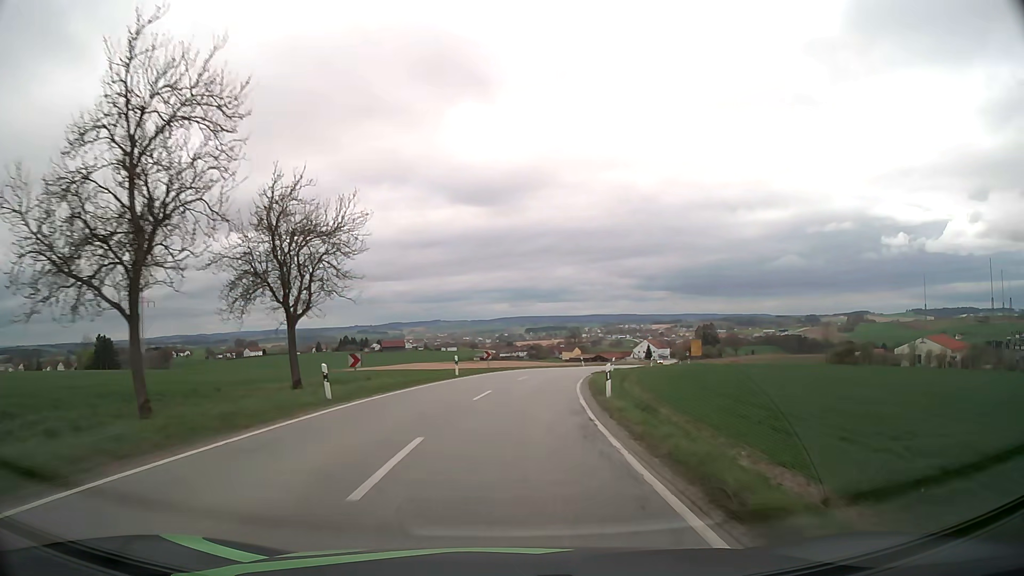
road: secondary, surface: asphalt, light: Day
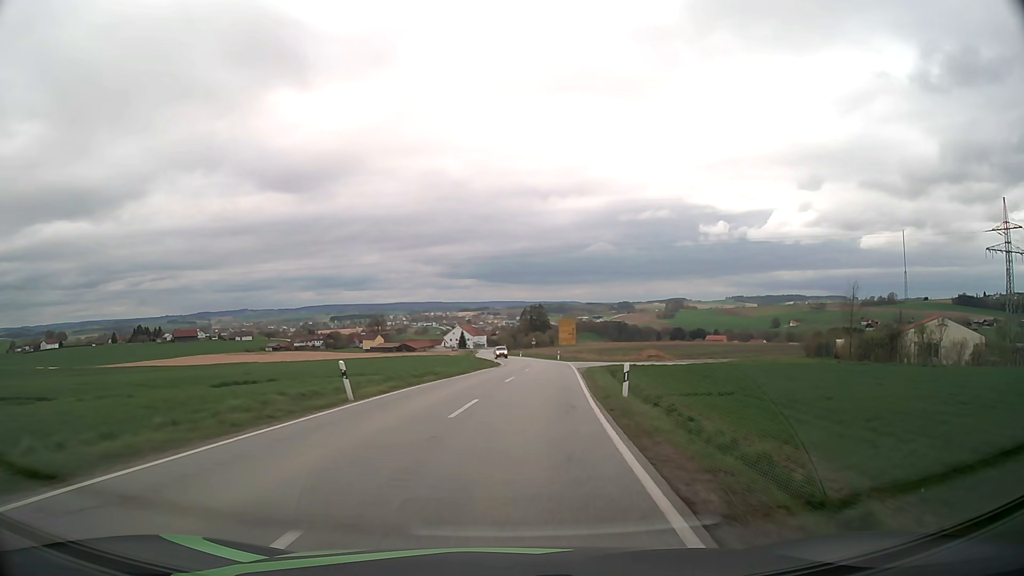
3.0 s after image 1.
(+6.5, +51.1) m; +16°
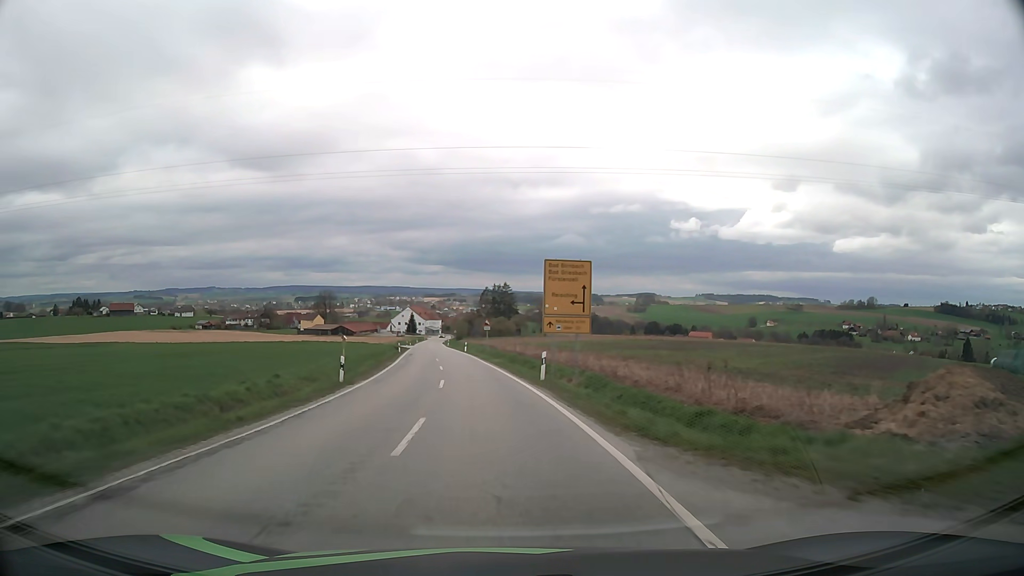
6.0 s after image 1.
(+3.6, +51.3) m; +4°
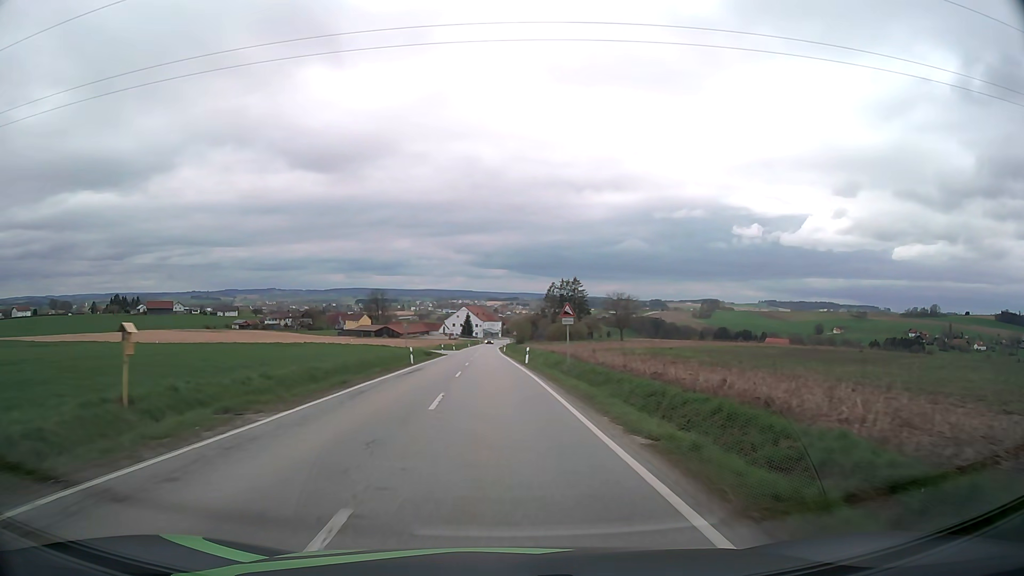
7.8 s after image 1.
(-1.6, +30.8) m; -5°
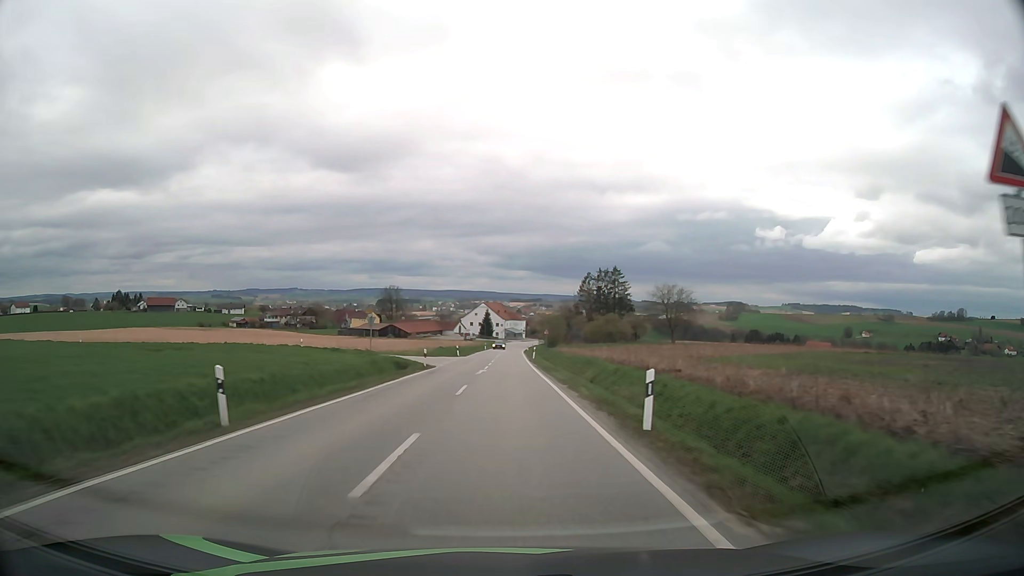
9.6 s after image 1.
(-0.7, +30.9) m; -2°
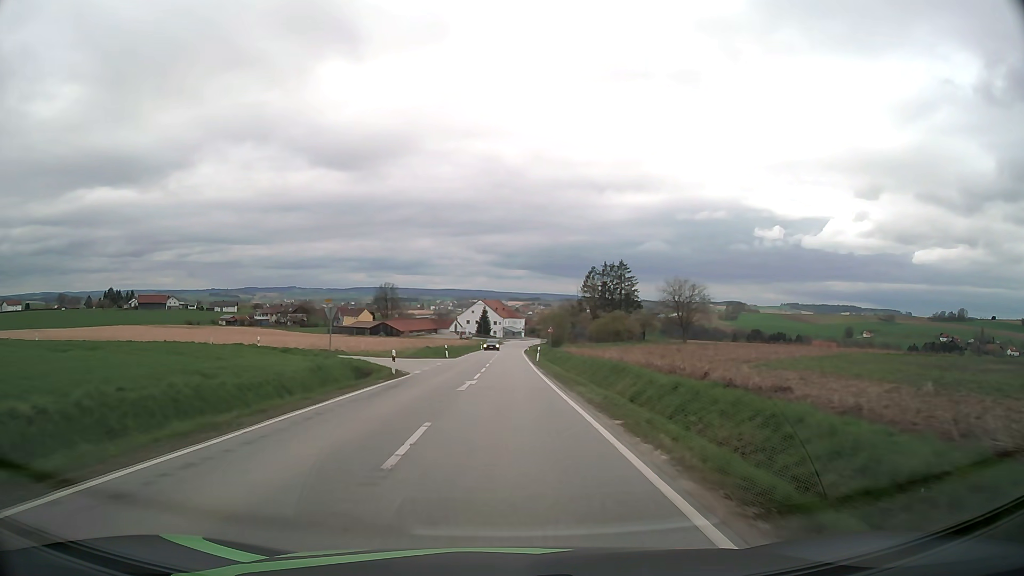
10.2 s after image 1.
(0.0, +10.3) m; 0°
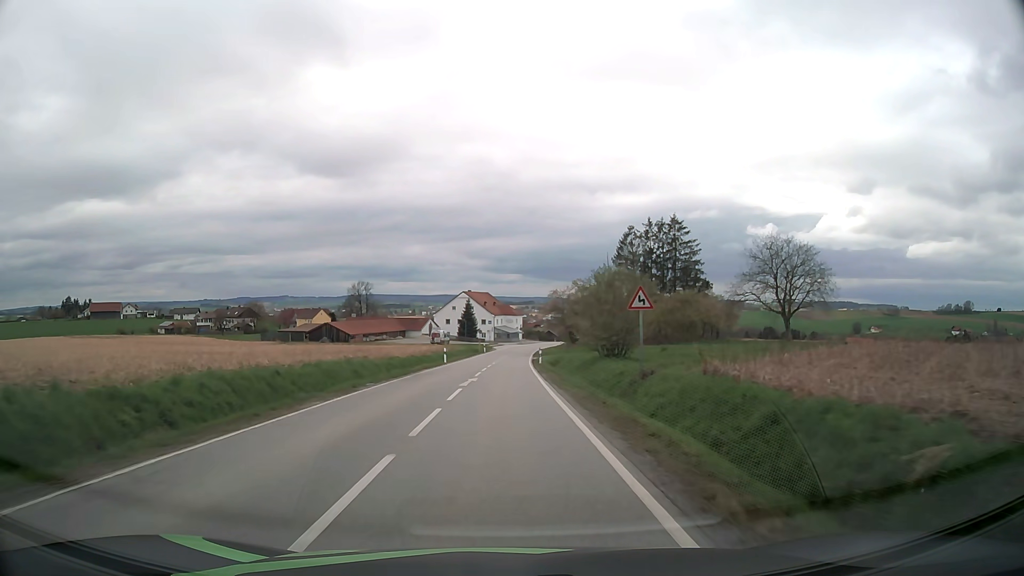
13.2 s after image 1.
(+0.6, +51.4) m; +1°
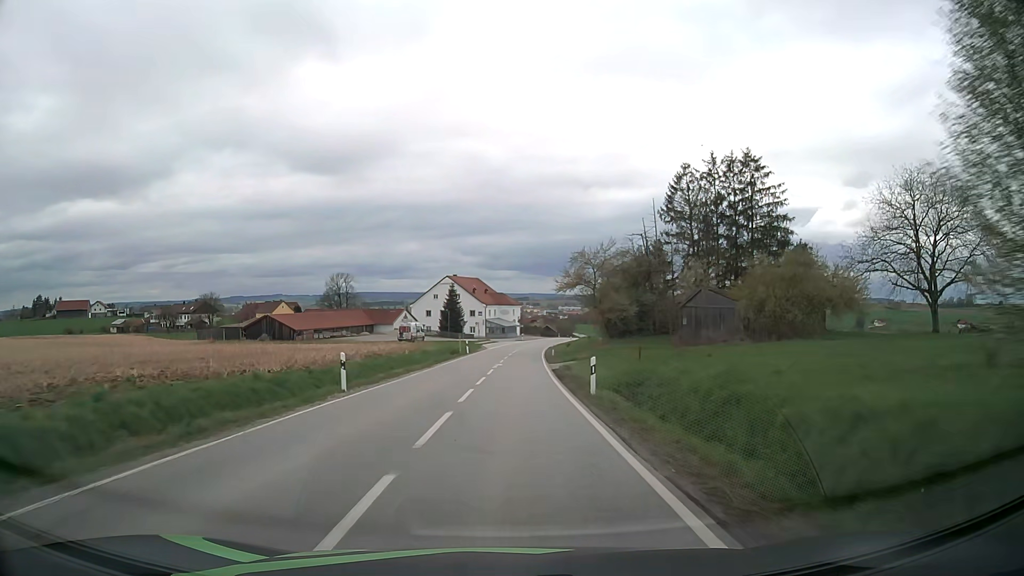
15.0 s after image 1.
(0.0, +30.9) m; 0°
(0, +10) (0, +20) (0, +30) (+1, +40) (+1, +50) (+2, +60) (+3, +70) (+3, +80) (+5, +90) (+6, +100) m
